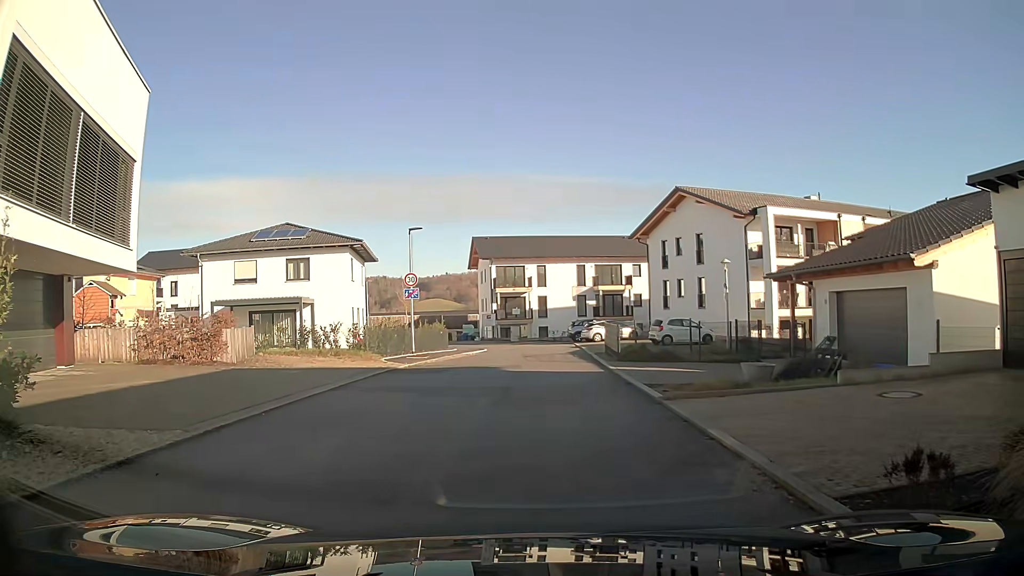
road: residential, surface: asphalt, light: Day
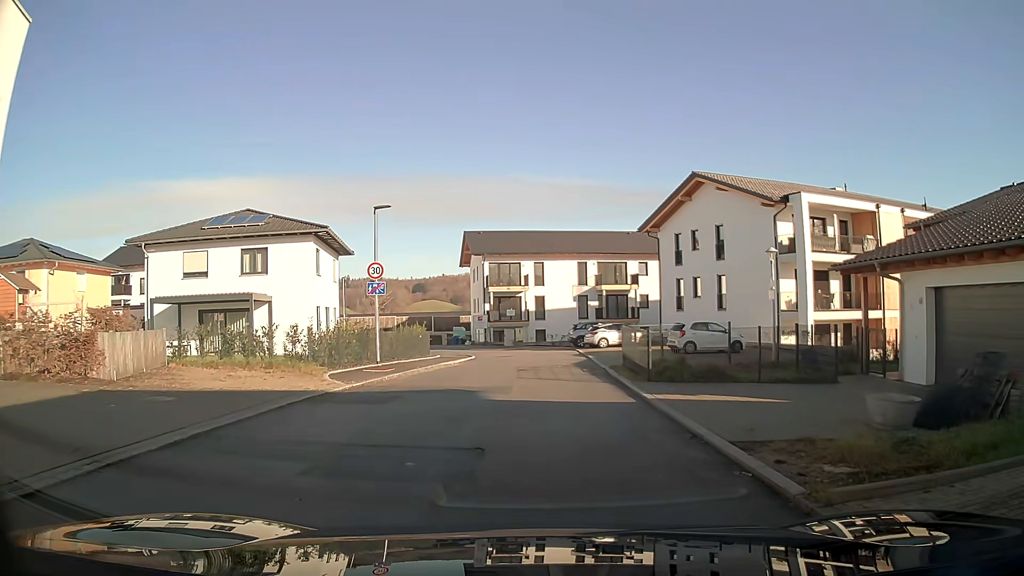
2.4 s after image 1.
(0.0, +6.1) m; +1°
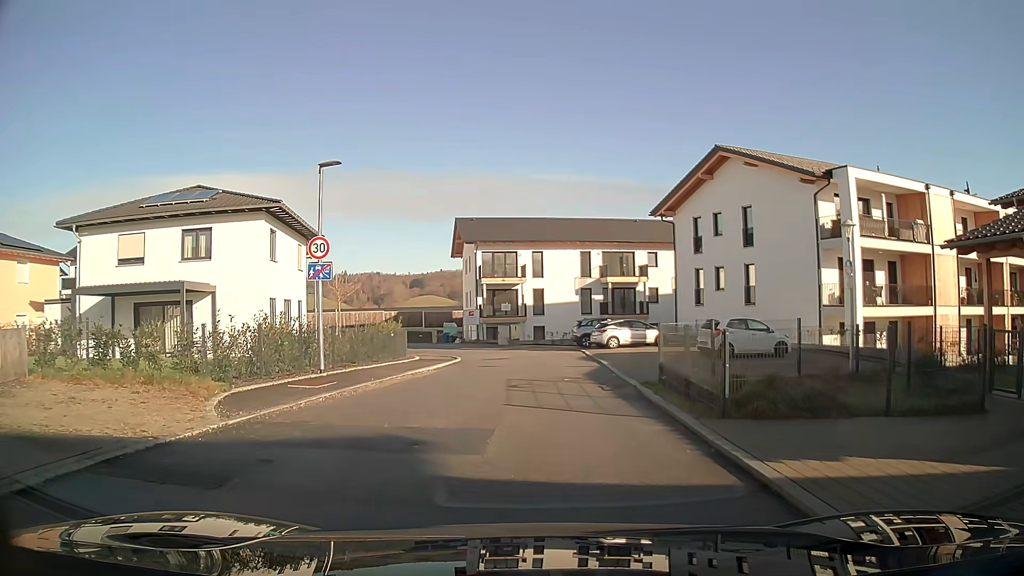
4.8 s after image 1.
(0.0, +6.1) m; +1°
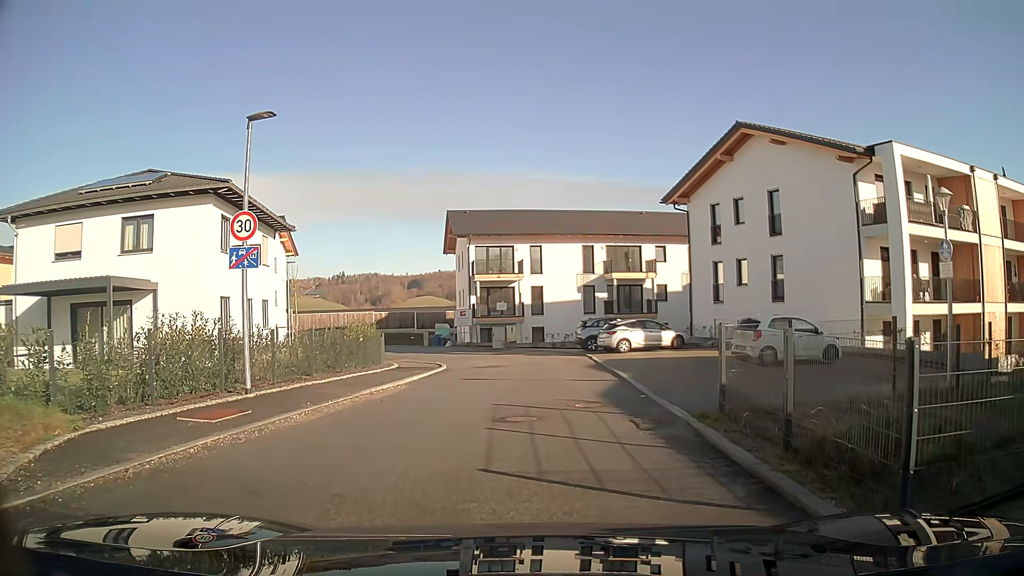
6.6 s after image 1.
(0.0, +4.6) m; -1°
